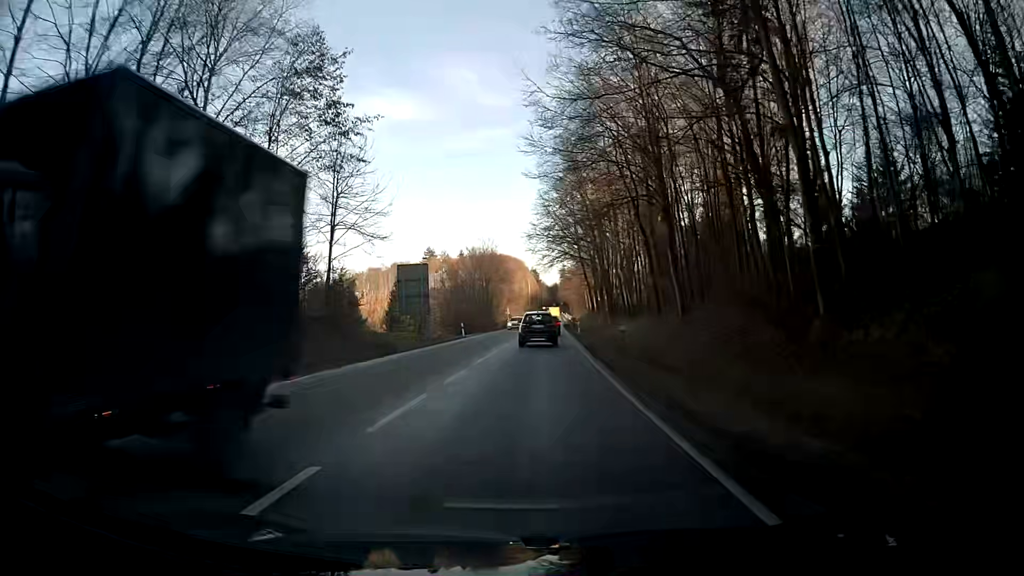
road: primary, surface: asphalt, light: Day
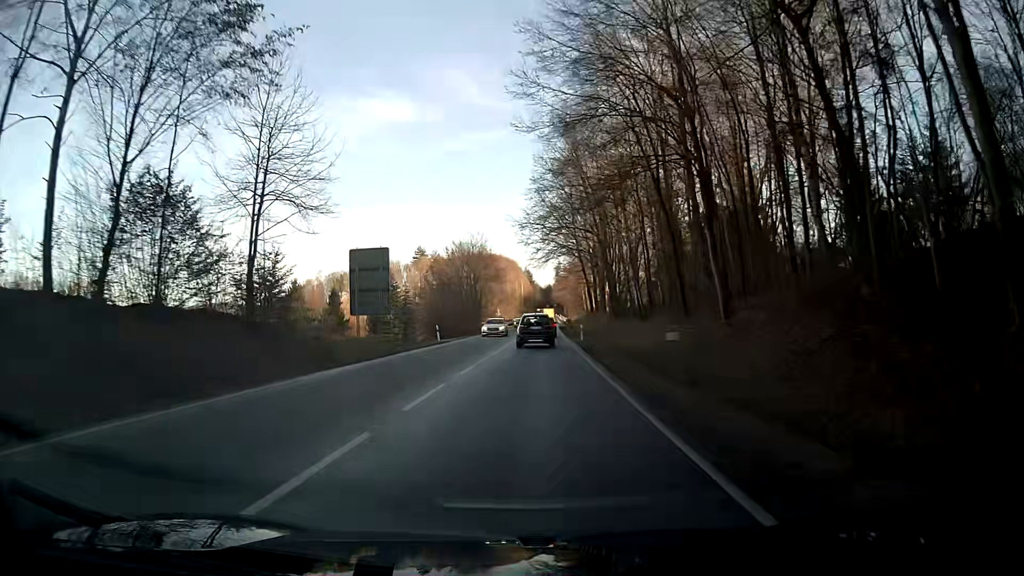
(+0.1, +10.0) m; +1°
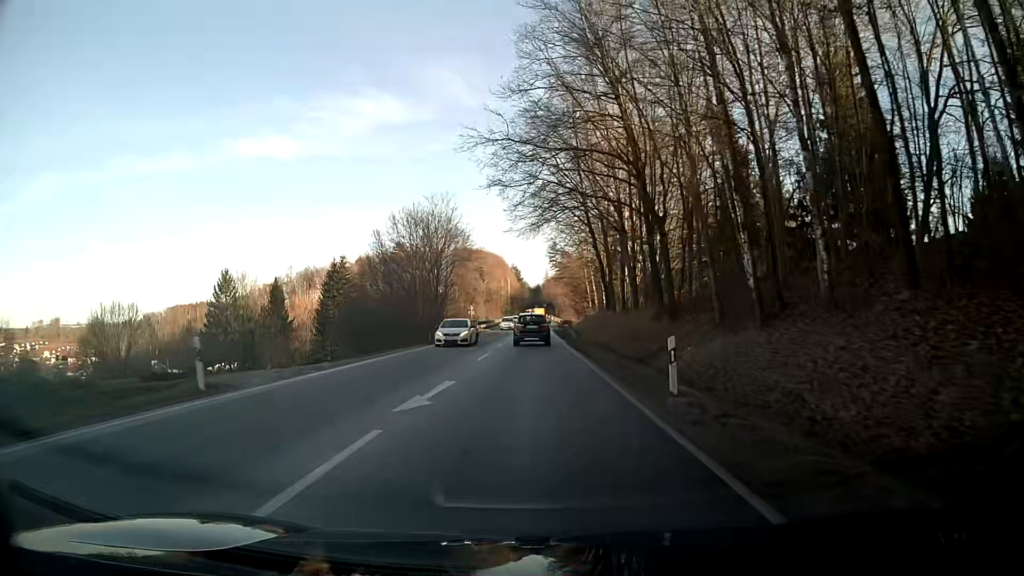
(+0.5, +29.9) m; +2°
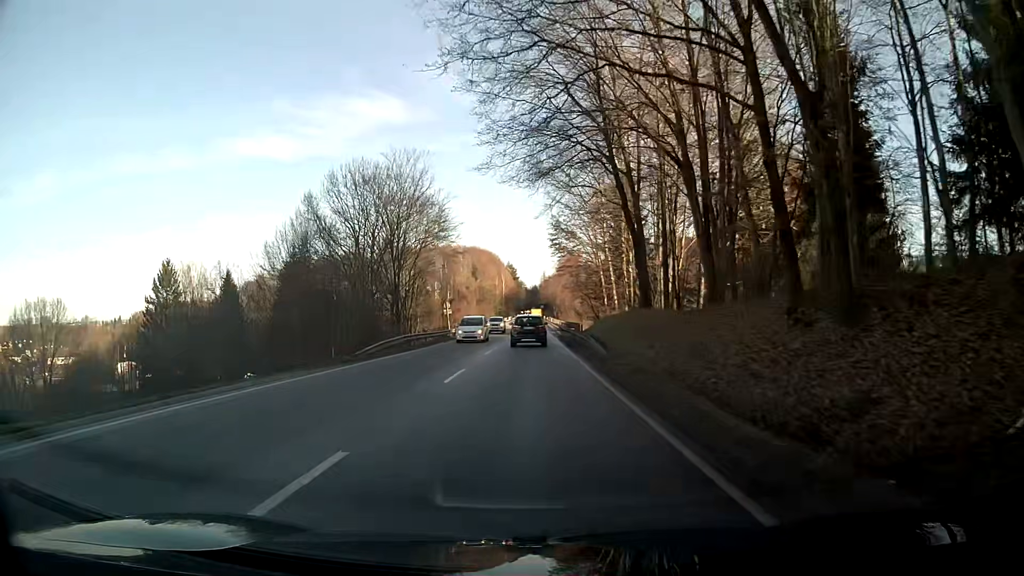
(0.0, +19.9) m; 0°
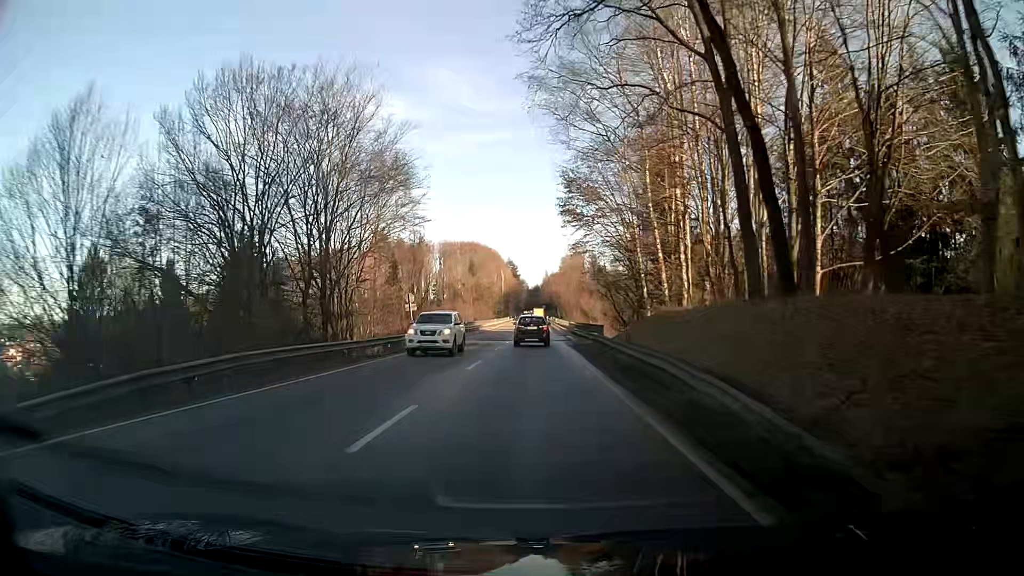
(0.0, +20.0) m; 0°
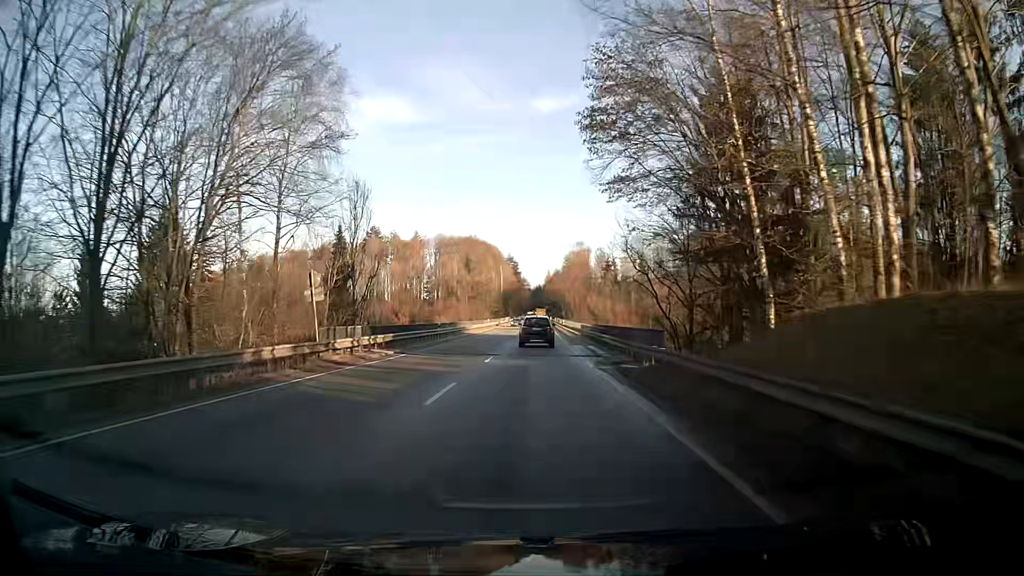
(-0.1, +20.0) m; 0°
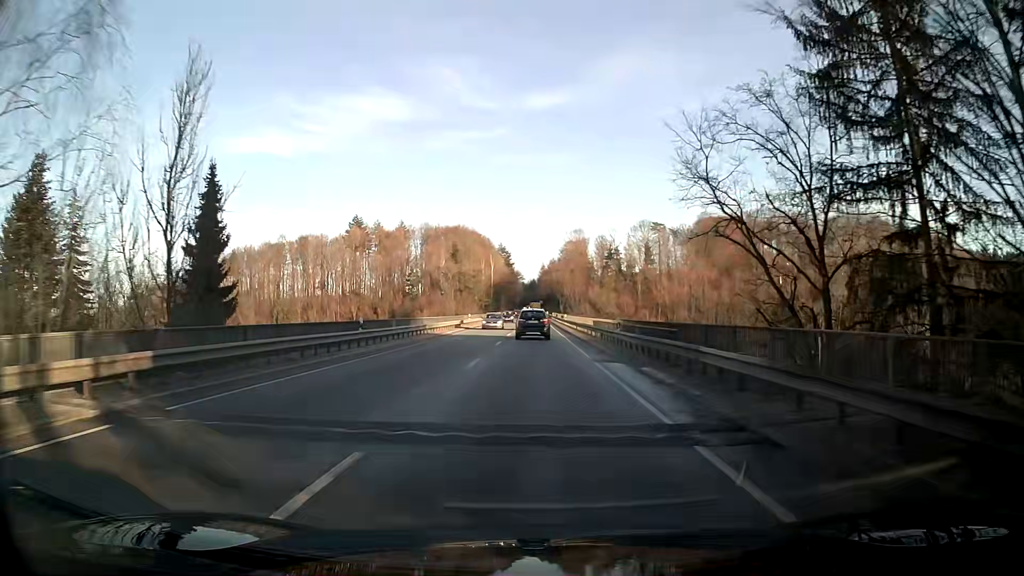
(+0.1, +20.1) m; +1°
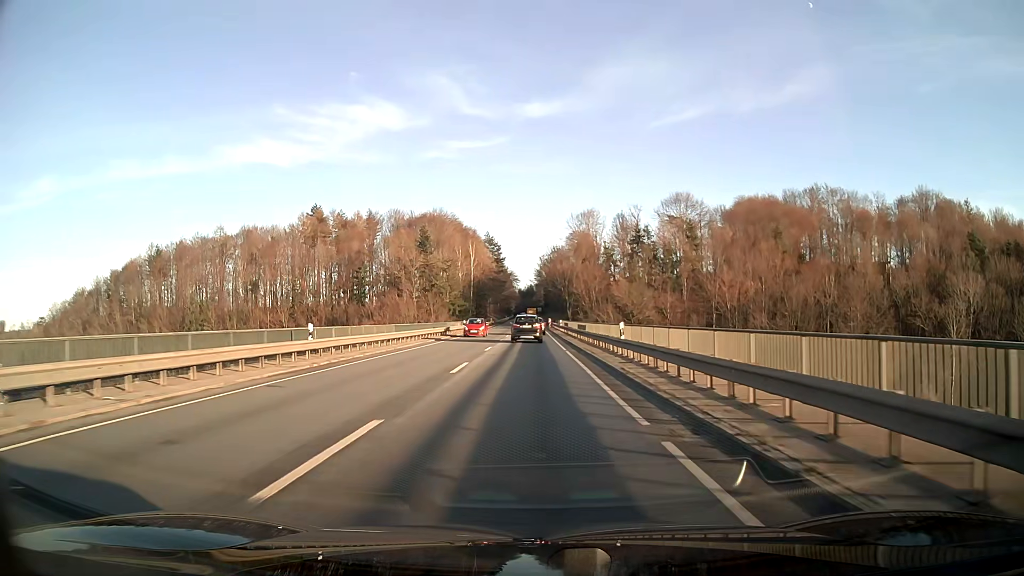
(+0.2, +50.3) m; 0°
